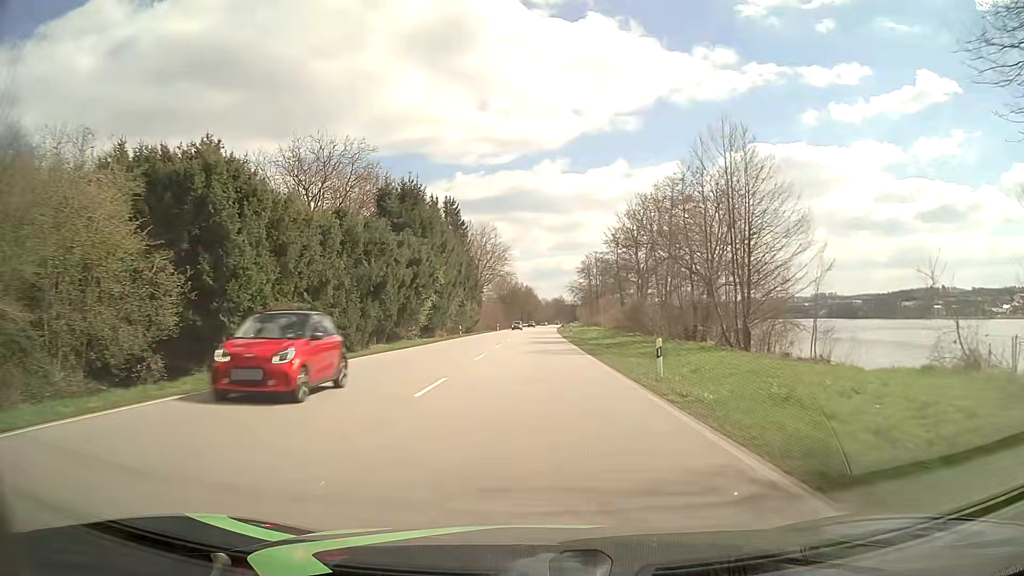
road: primary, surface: asphalt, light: Day
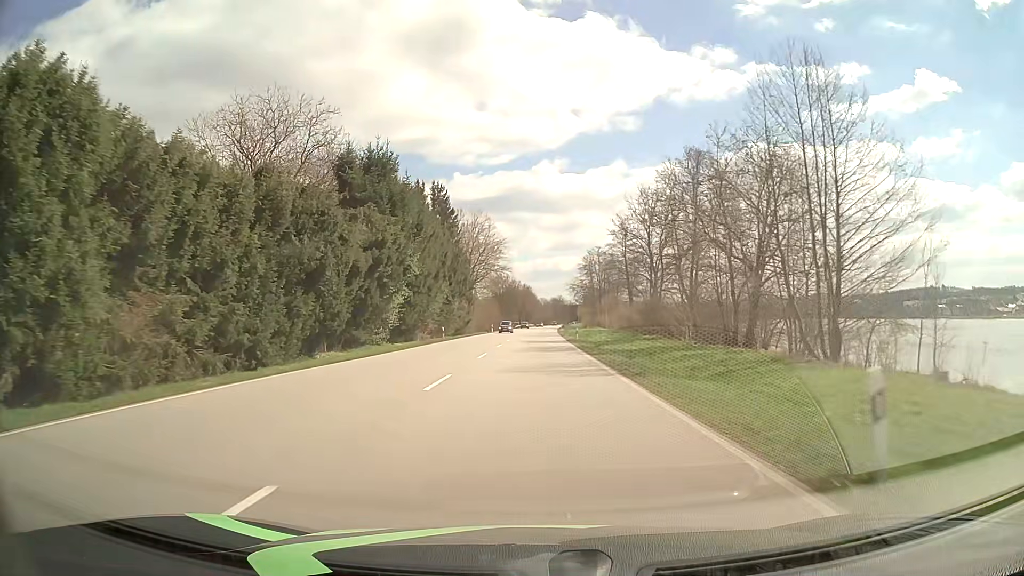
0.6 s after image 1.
(0.0, +10.8) m; 0°
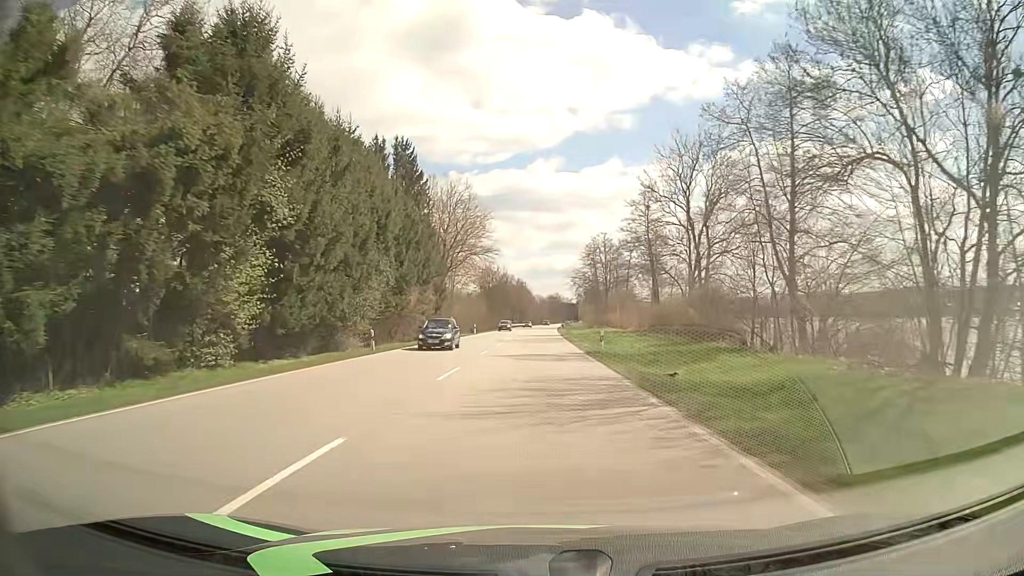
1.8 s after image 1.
(+0.1, +21.6) m; 0°
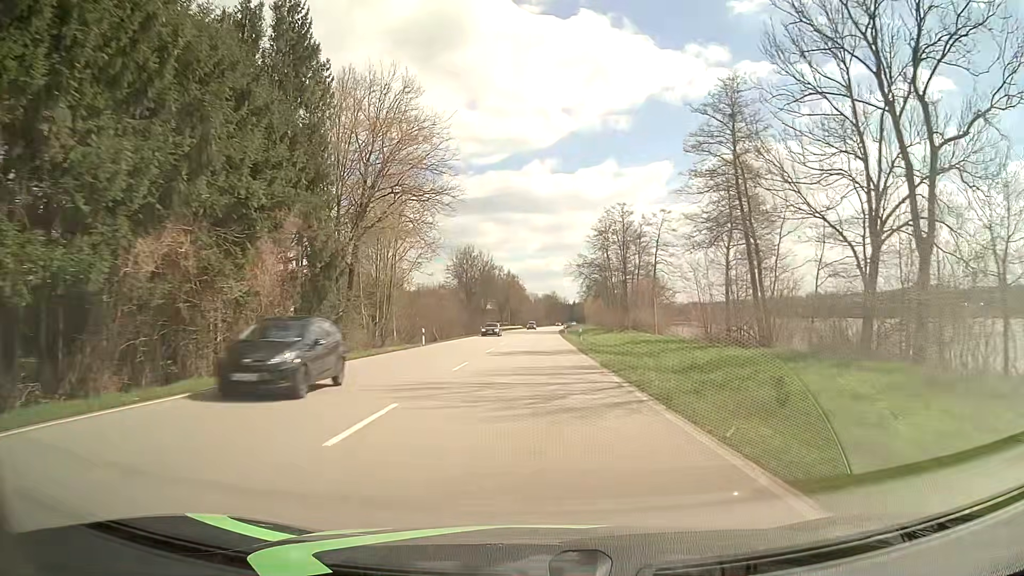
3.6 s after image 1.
(+0.1, +32.4) m; +1°
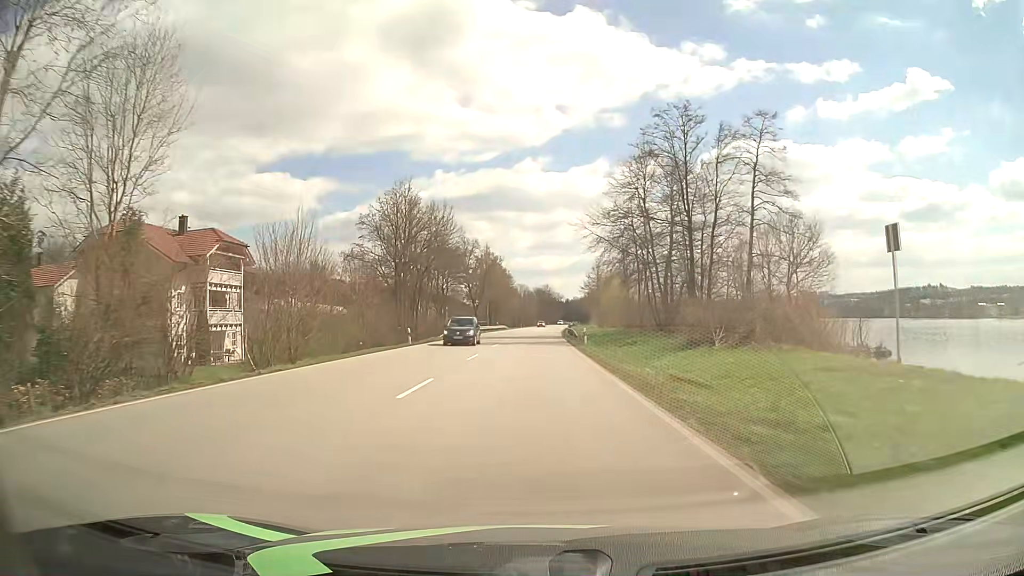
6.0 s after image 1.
(+0.2, +43.1) m; +1°
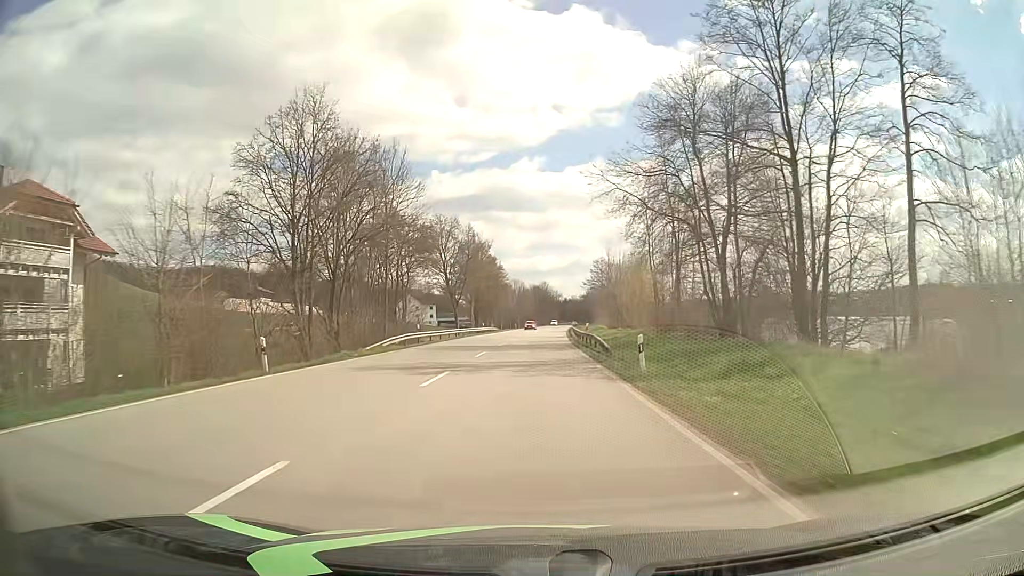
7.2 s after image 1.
(+0.1, +21.6) m; 0°
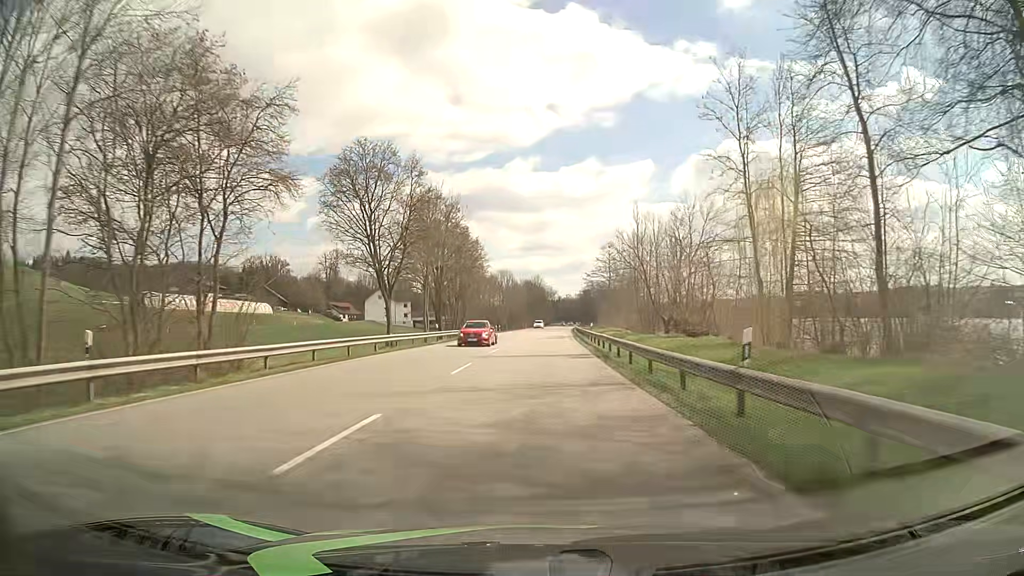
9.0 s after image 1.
(+0.2, +32.3) m; +1°
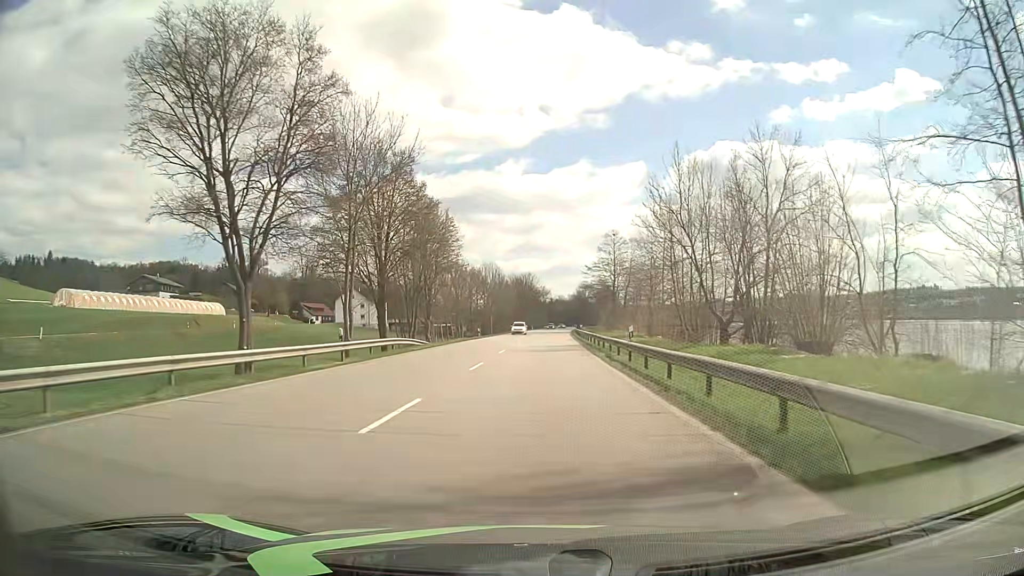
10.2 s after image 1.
(+0.1, +21.5) m; +1°
(0, +10) (0, +20) (0, +30) (+1, +40) (+1, +50) (+1, +60) (+2, +70) (+2, +80) (+2, +90) (+3, +100) m
